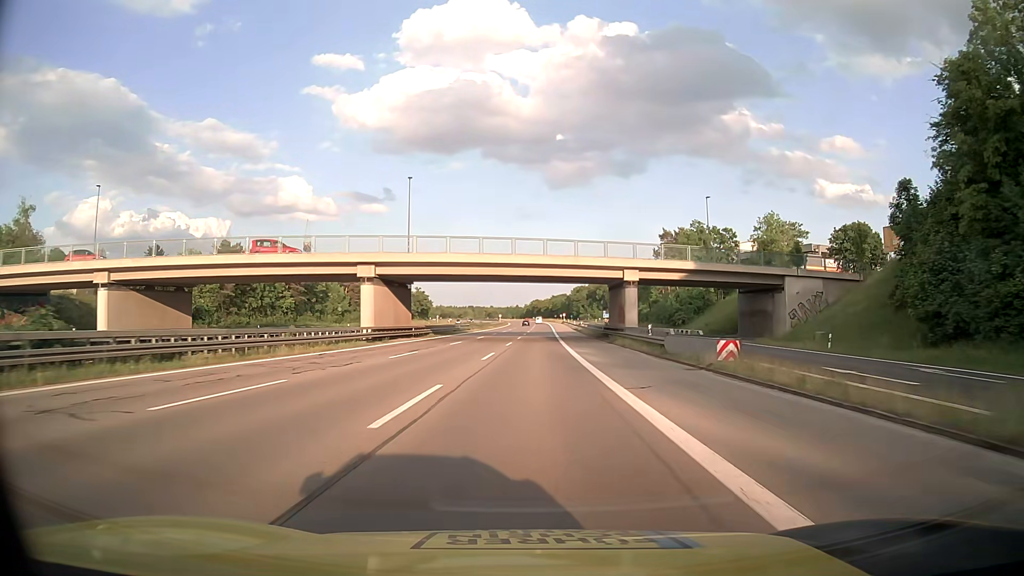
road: motorway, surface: asphalt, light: Day
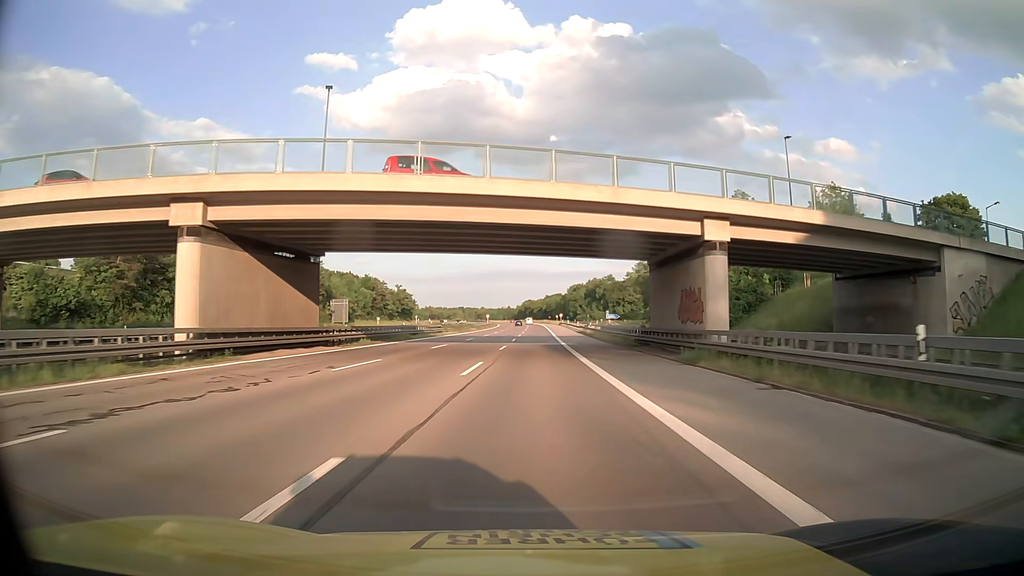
(+0.2, +26.5) m; +1°
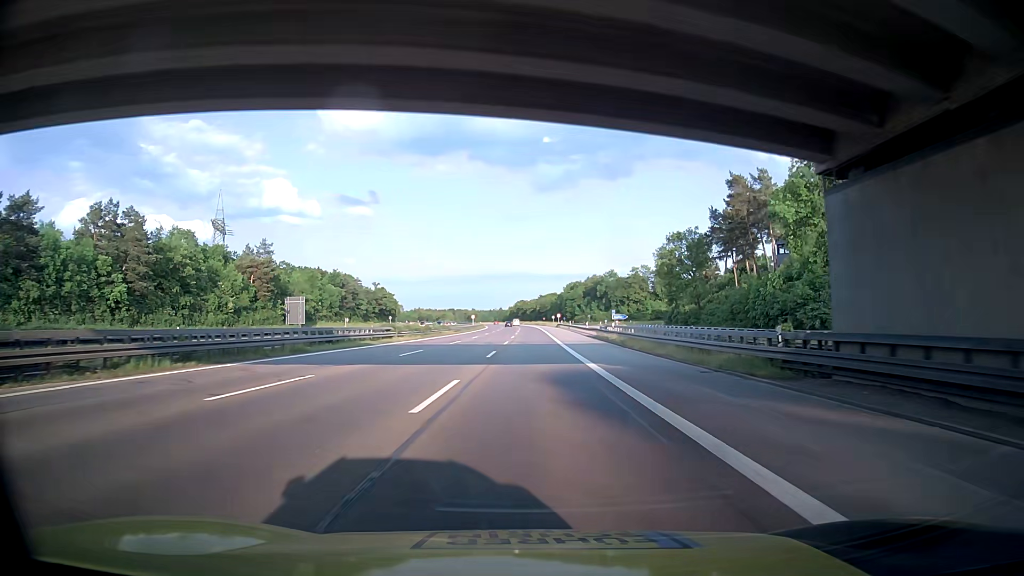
(+0.3, +26.4) m; +2°
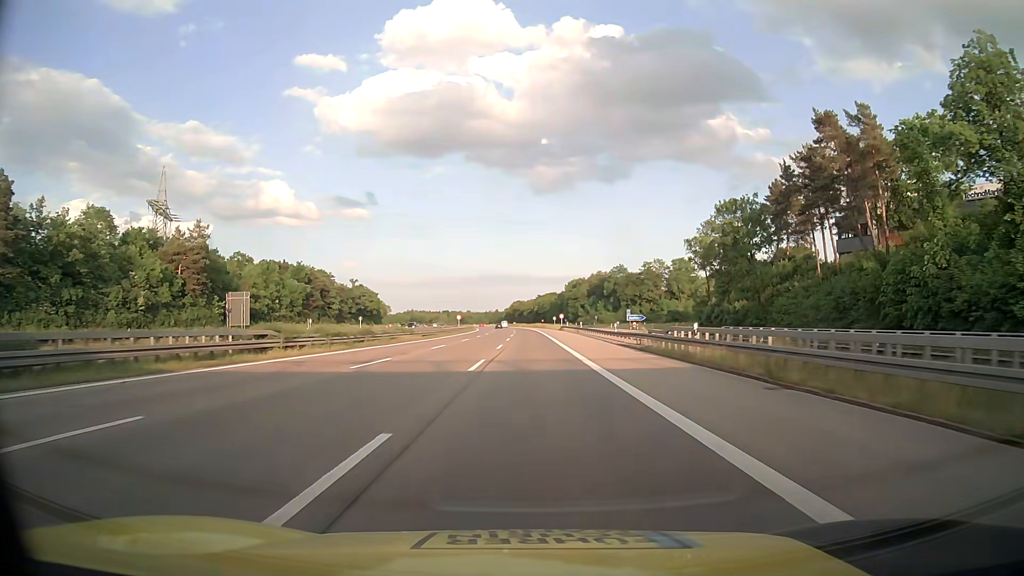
(-0.7, +26.3) m; -1°
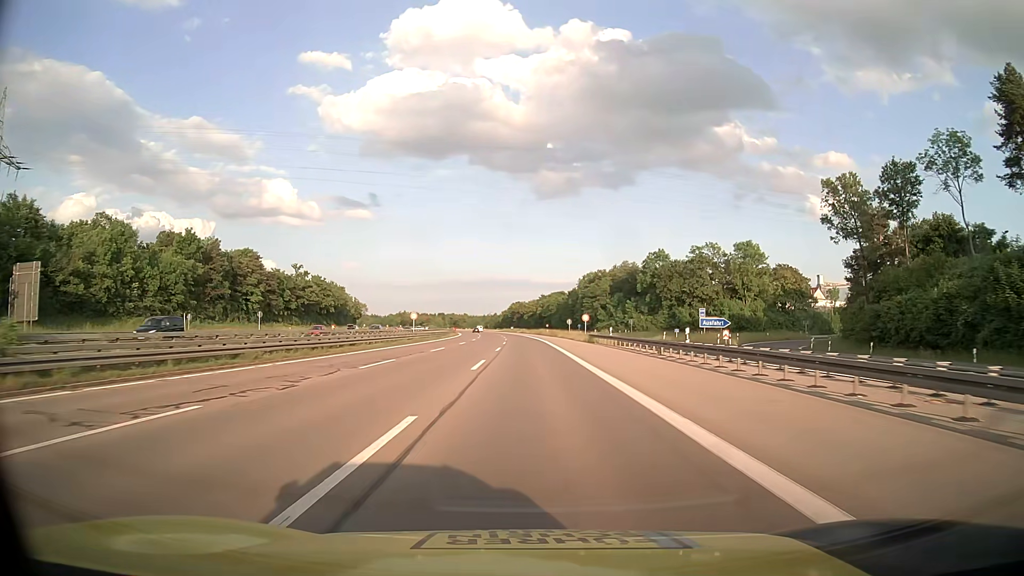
(0.0, +52.7) m; 0°
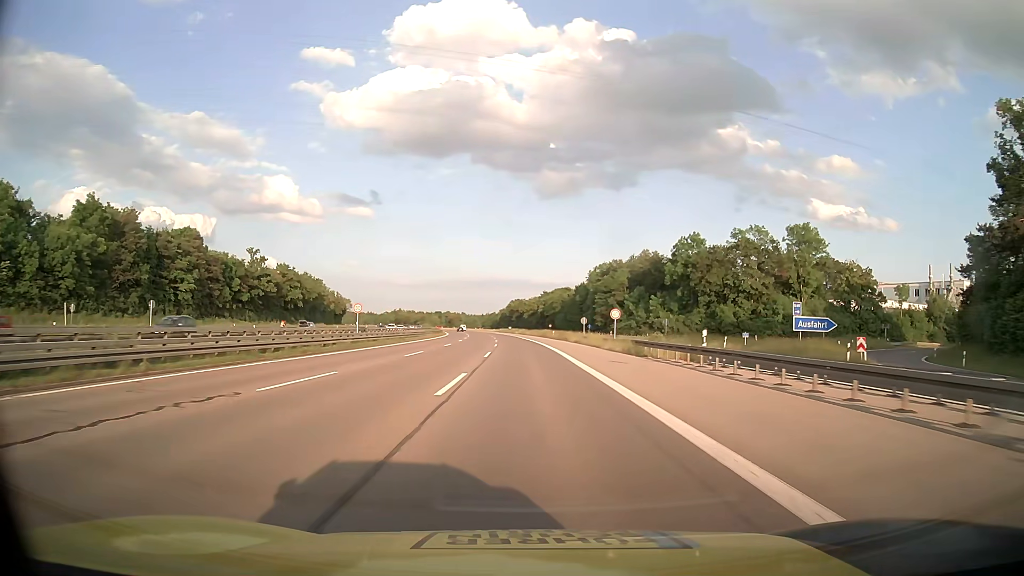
(0.0, +26.4) m; 0°
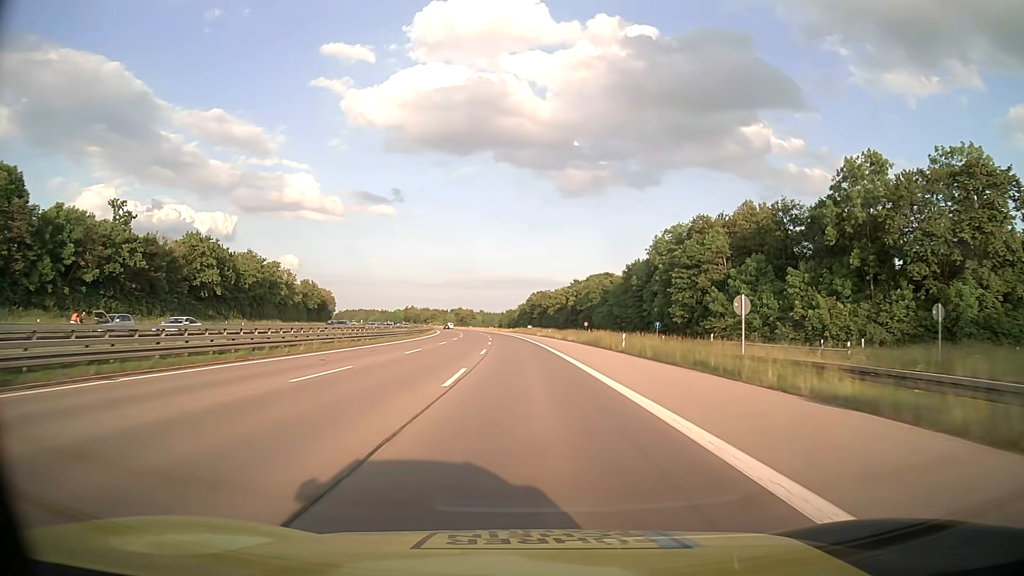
(-0.5, +52.8) m; -2°
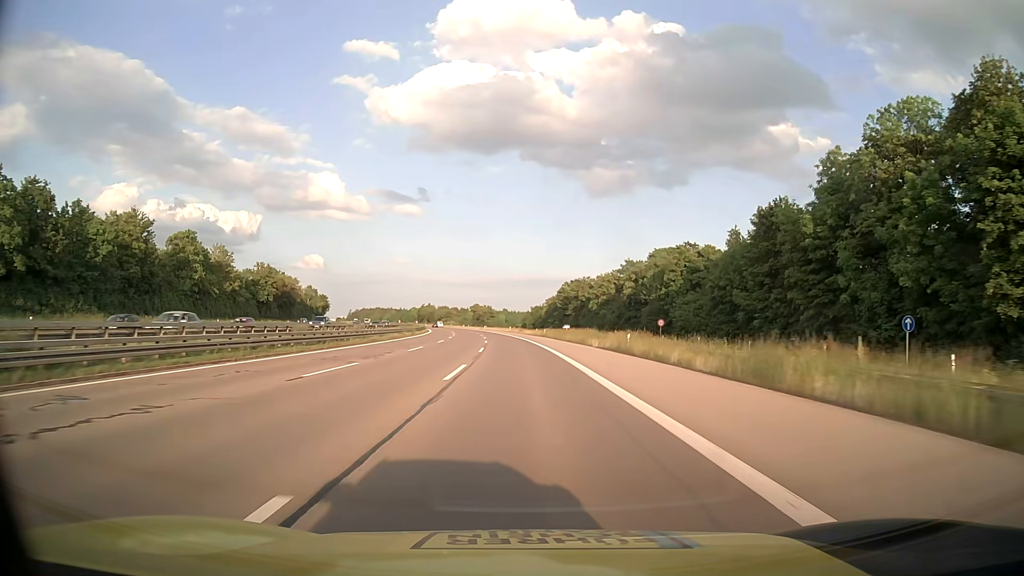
(-1.0, +52.7) m; -2°
(0, +10) (0, +20) (0, +30) (-1, +40) (-1, +50) (-2, +60) (-2, +70) (-3, +80) (-4, +90) (-5, +100) m
